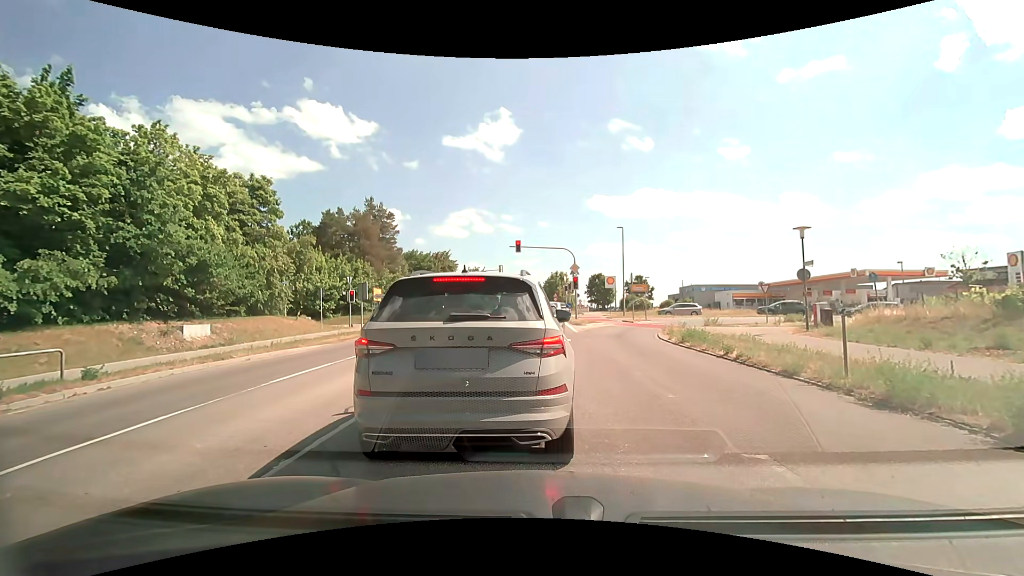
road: secondary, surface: asphalt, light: Day
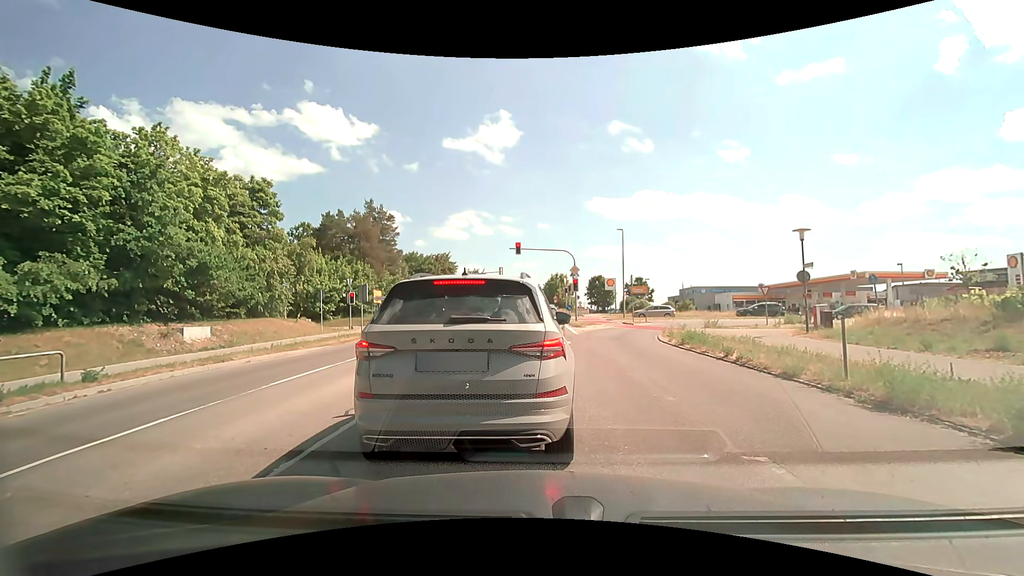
(0.0, 0.0) m; 0°
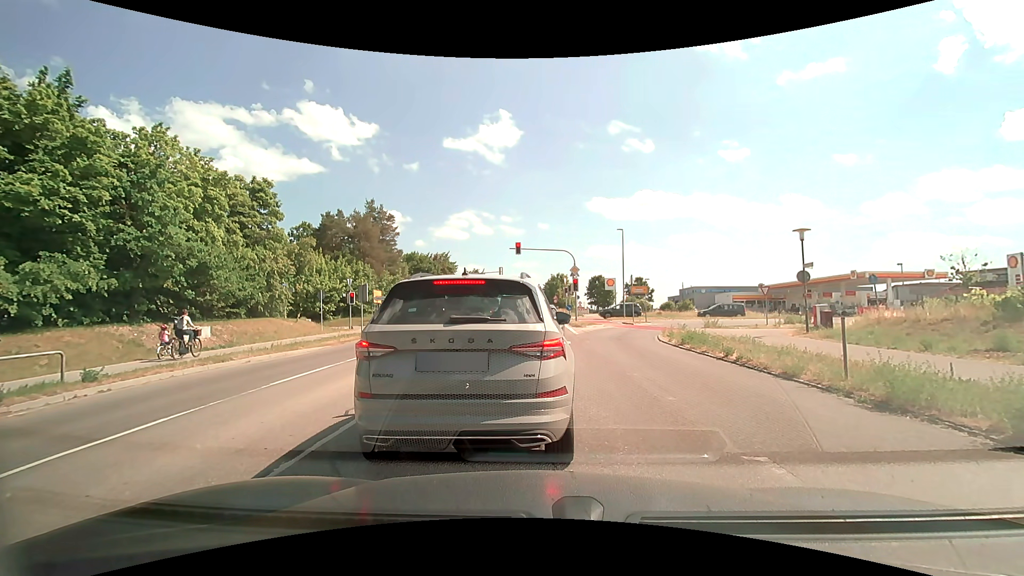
(0.0, +0.1) m; 0°
(0, +10) (-1, +20) (-1, +30) (-1, +40) (-1, +50) (-1, +60) (-1, +70) (-1, +80) (-1, +90) (-1, +100) m
